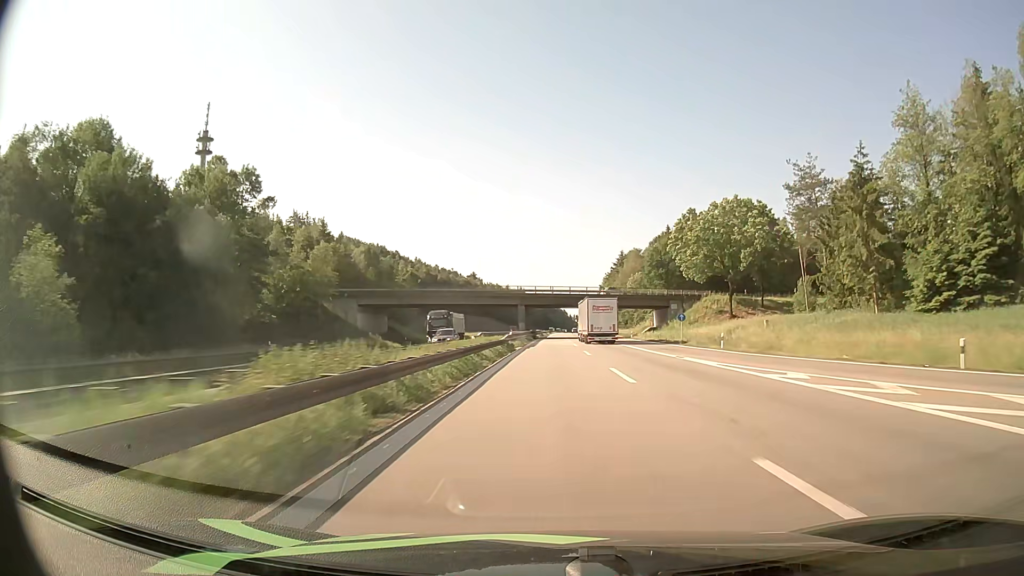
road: motorway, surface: asphalt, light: Day
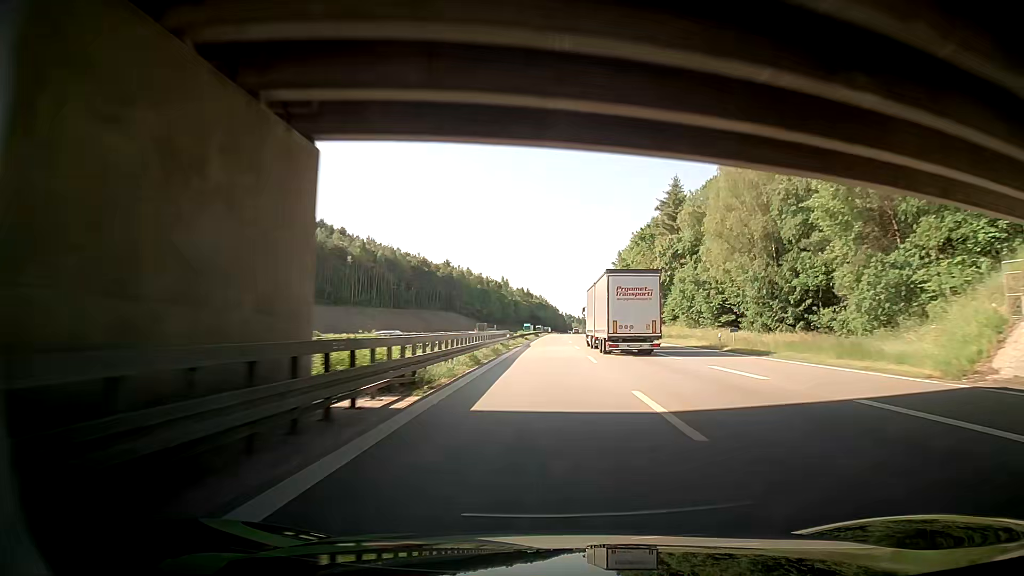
(+0.8, +98.8) m; +1°
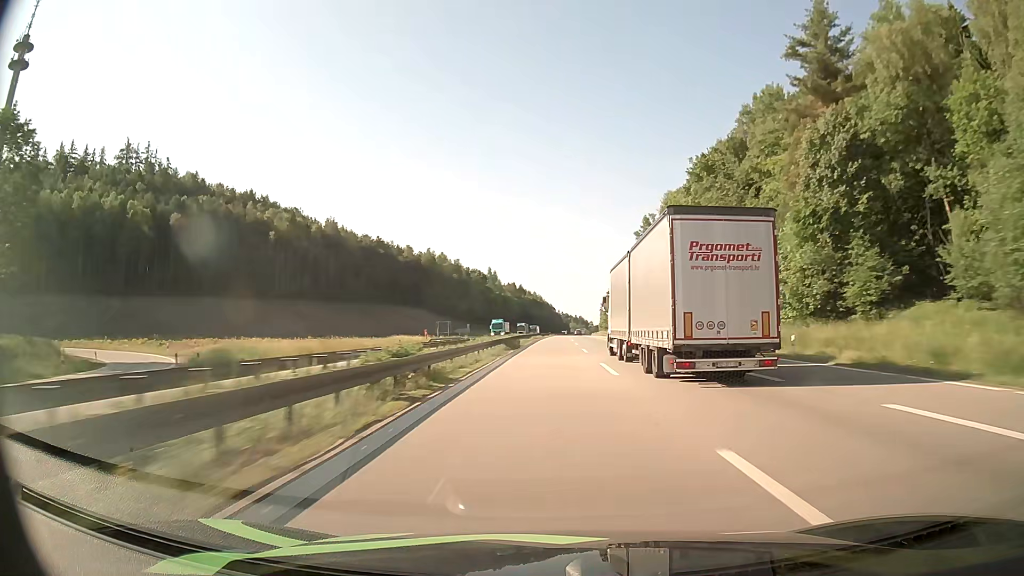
(+0.2, +61.0) m; 0°
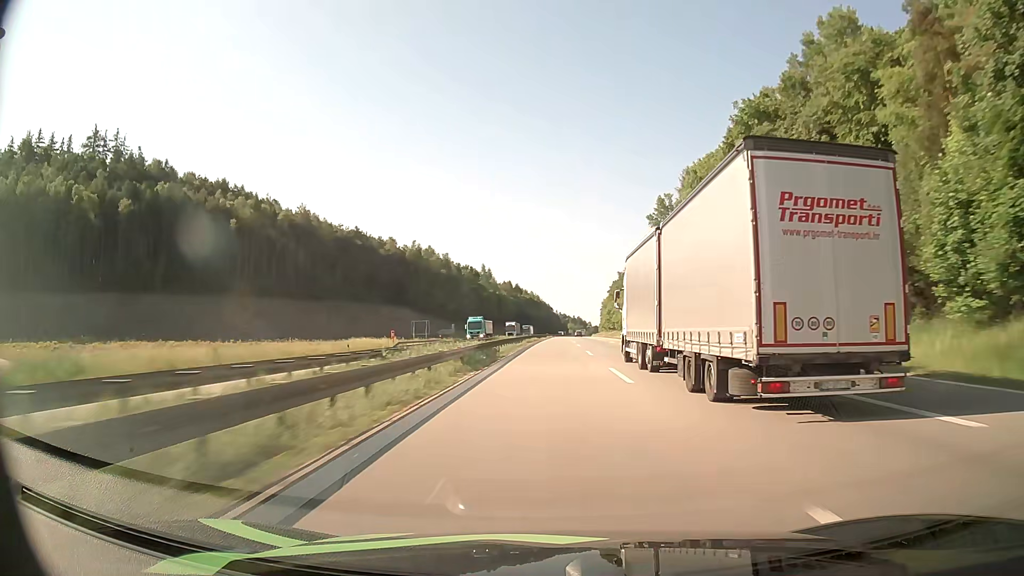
(0.0, +20.6) m; 0°
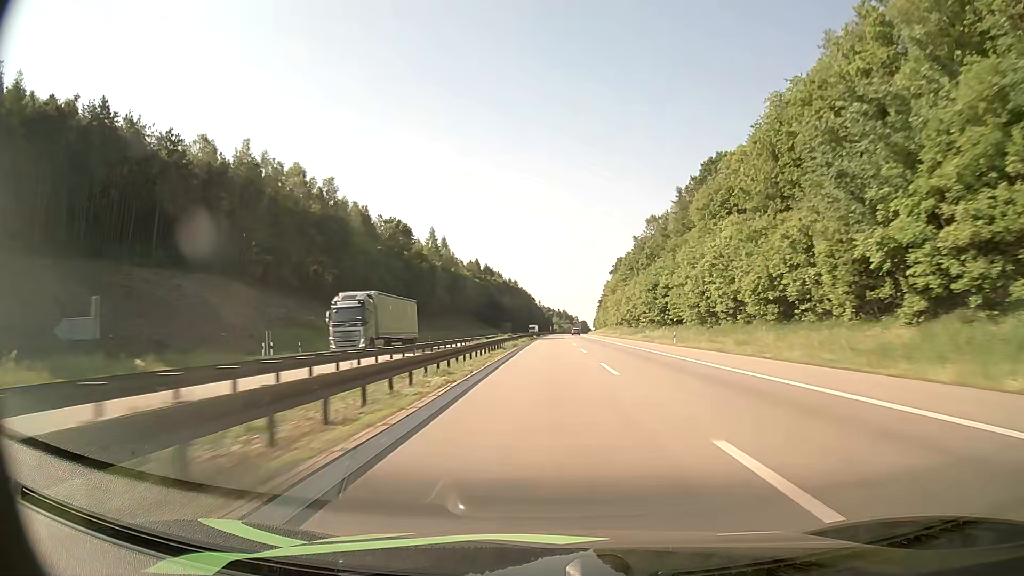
(+1.4, +104.9) m; +1°
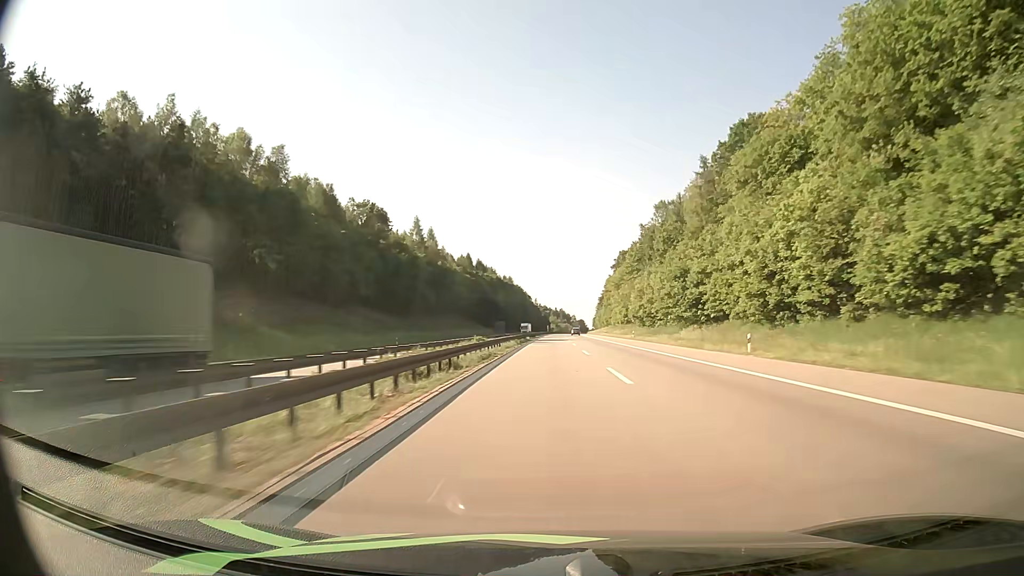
(0.0, +21.3) m; 0°
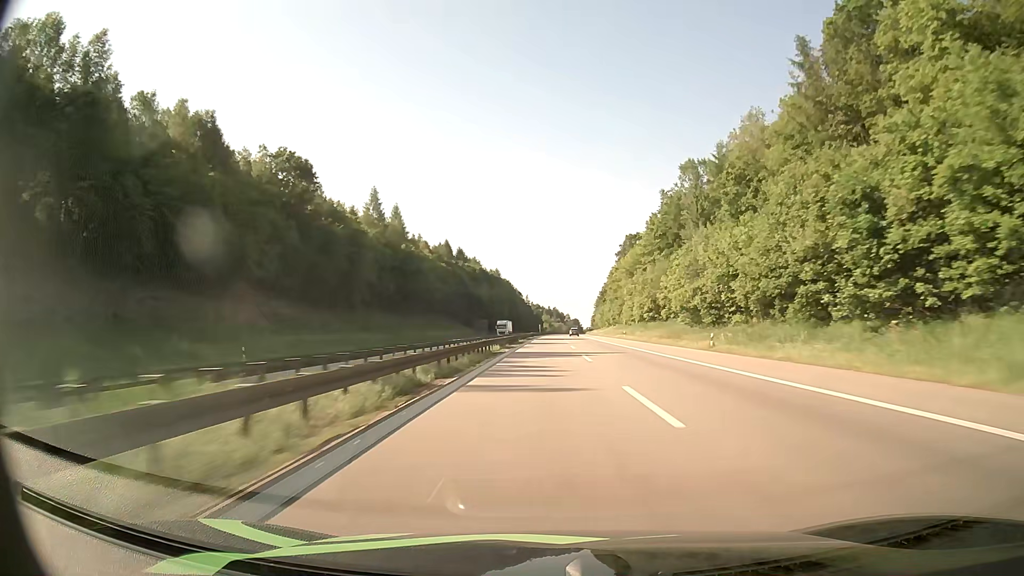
(+0.2, +43.1) m; +1°
